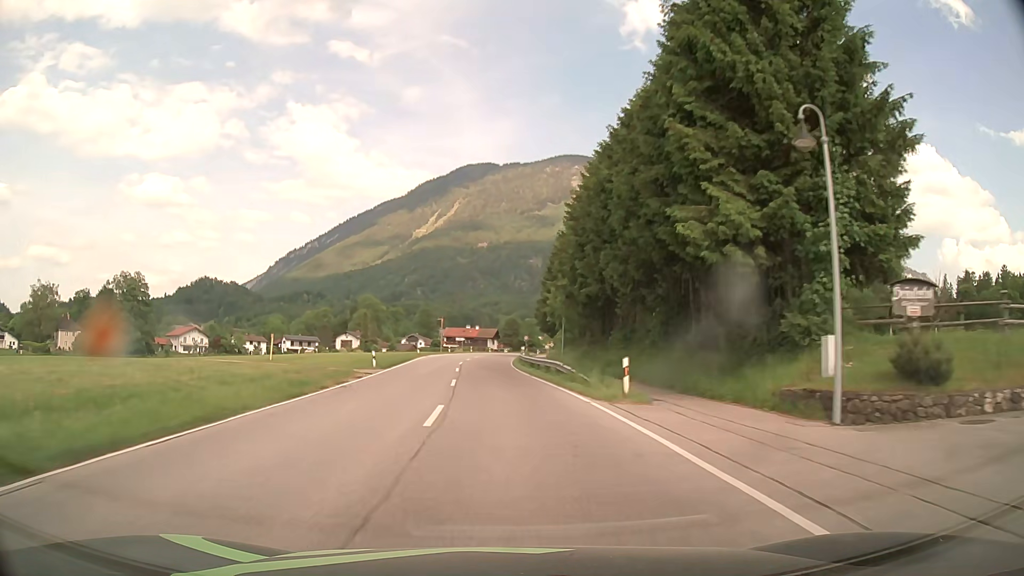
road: primary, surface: asphalt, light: Day
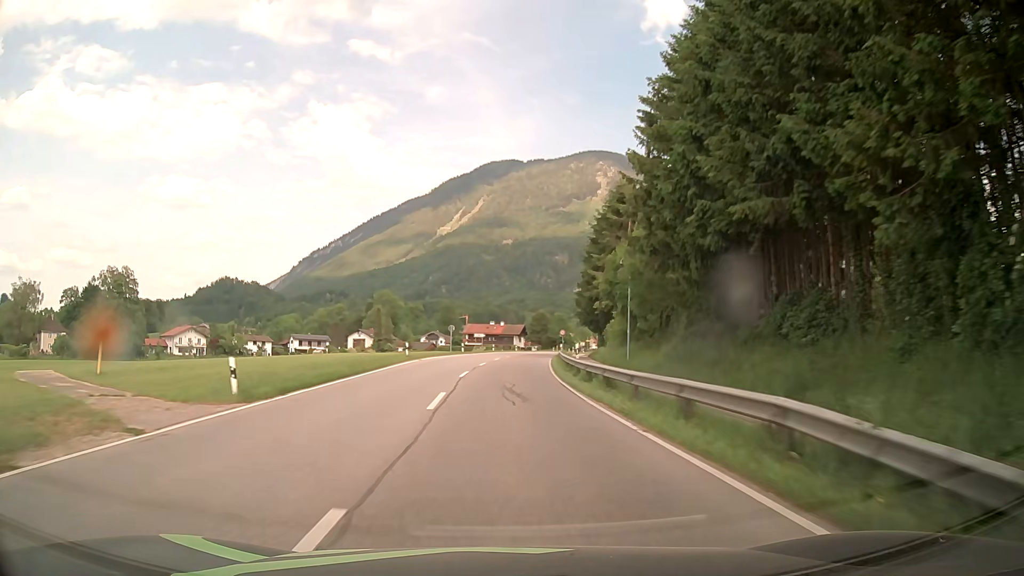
(-0.5, +22.1) m; -2°
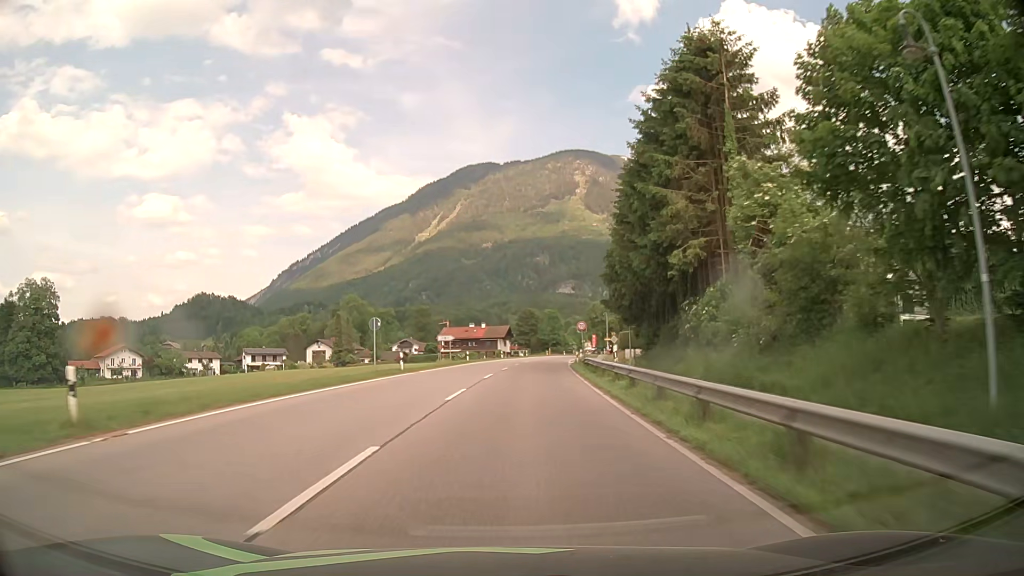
(+0.1, +32.7) m; +1°
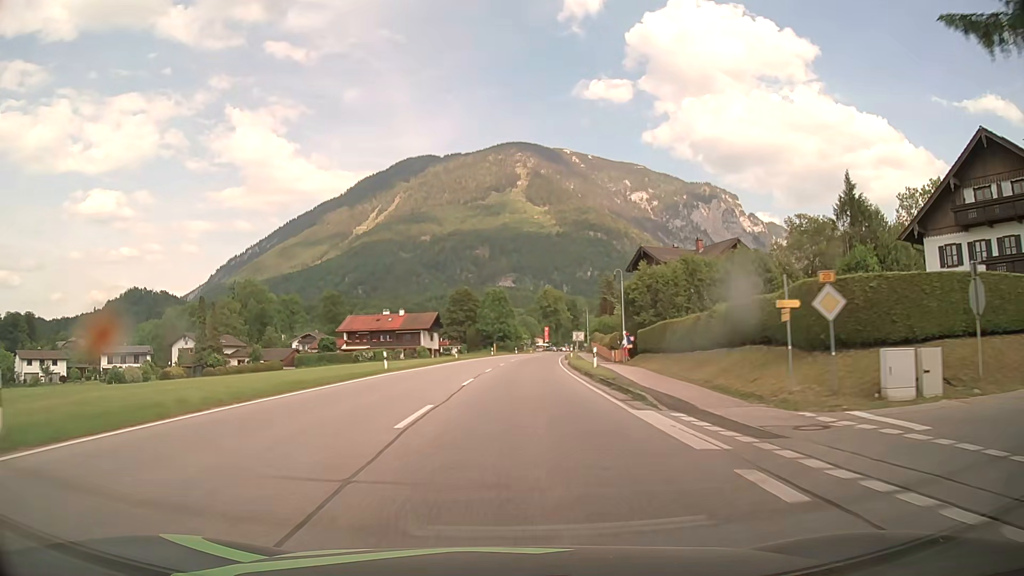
(+2.5, +53.9) m; +5°
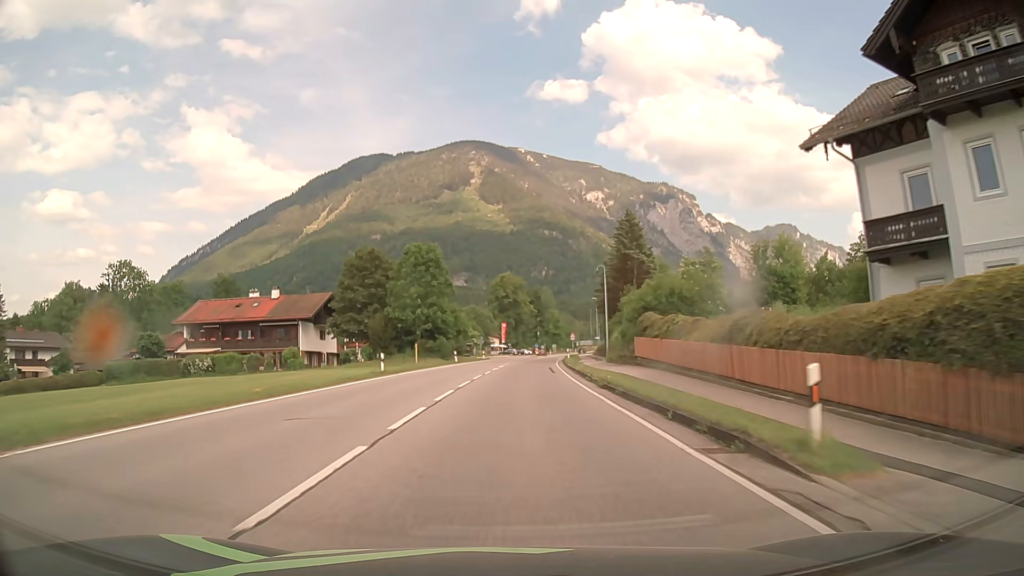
(+2.0, +54.0) m; +4°
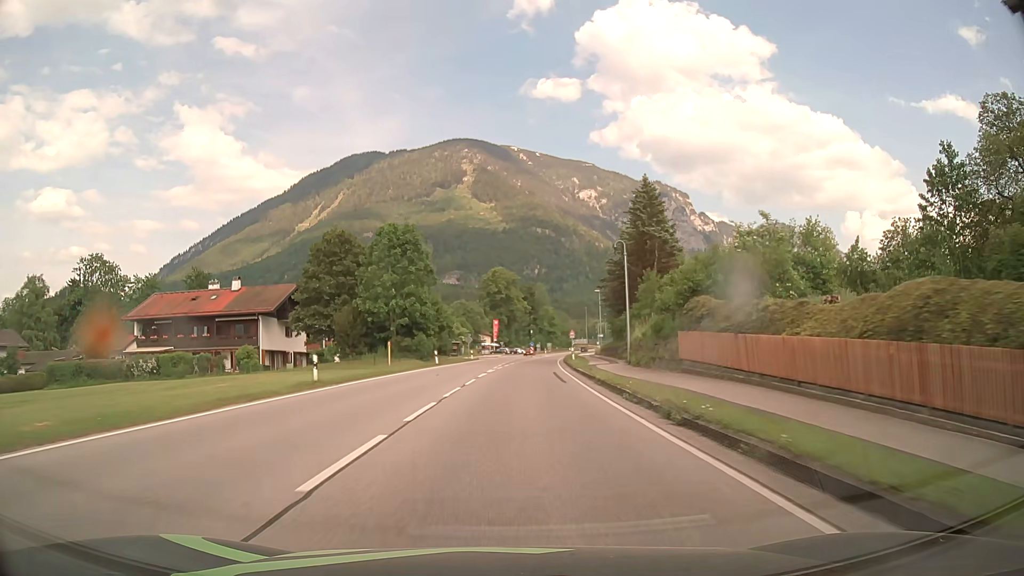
(+0.1, +10.8) m; +1°
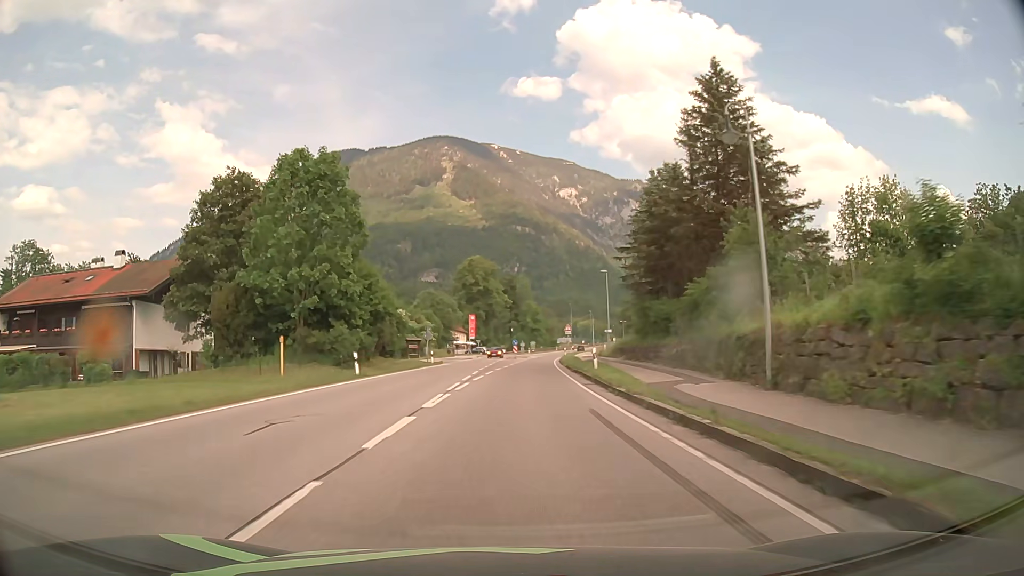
(+0.2, +21.6) m; +1°
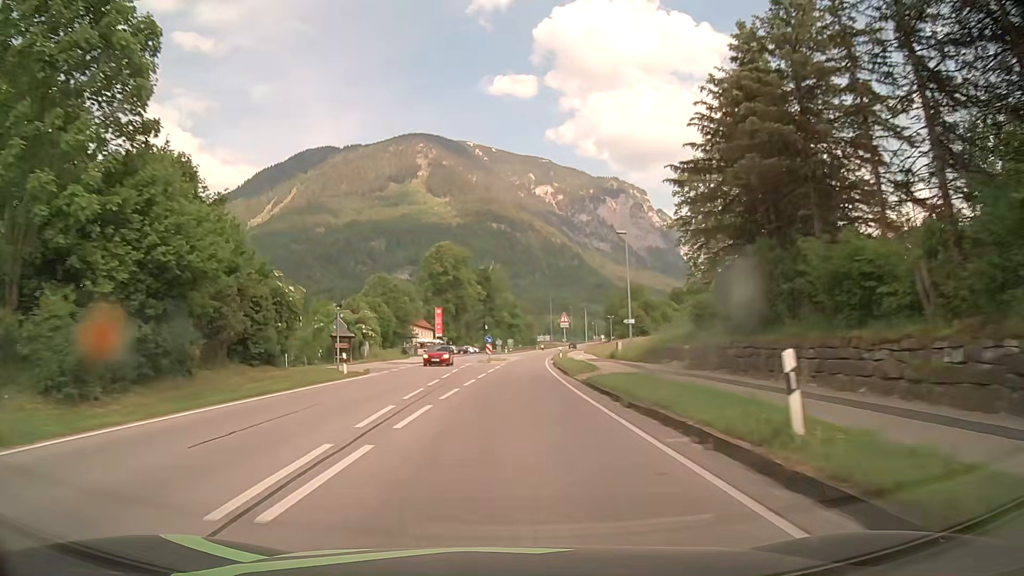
(+0.5, +21.6) m; +2°
